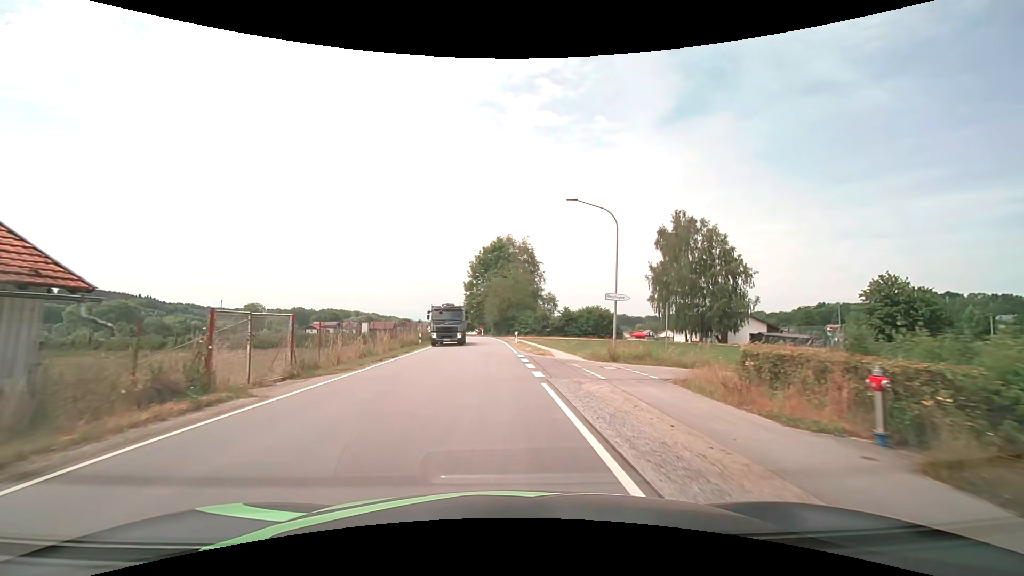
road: secondary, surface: asphalt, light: Day
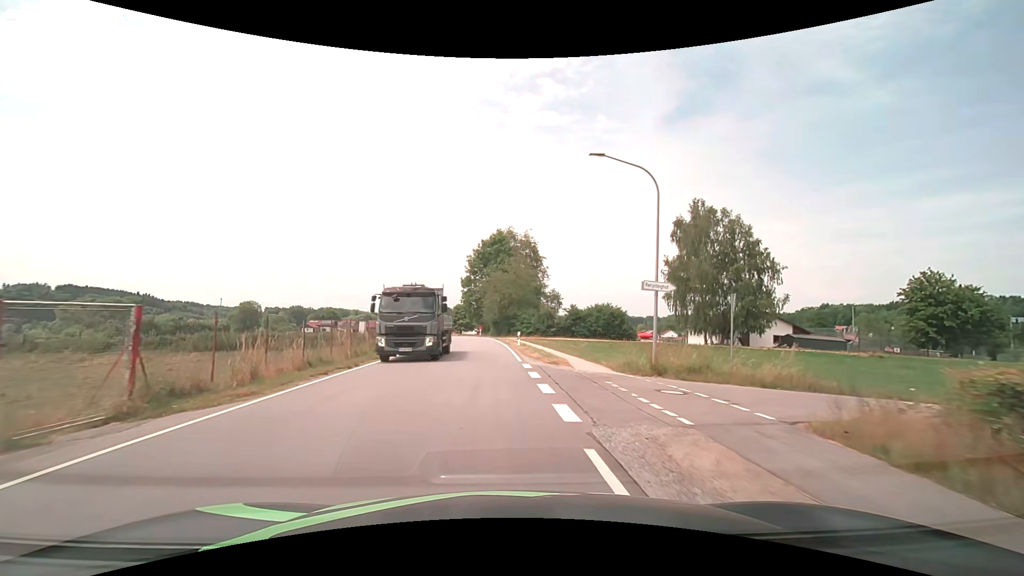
(0.0, +6.6) m; 0°
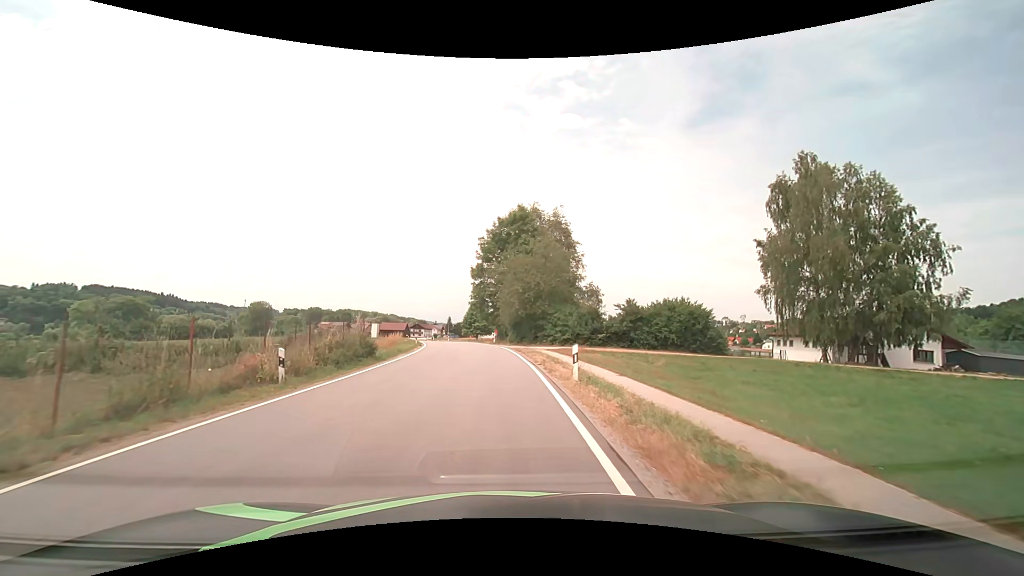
(-0.4, +19.2) m; -2°
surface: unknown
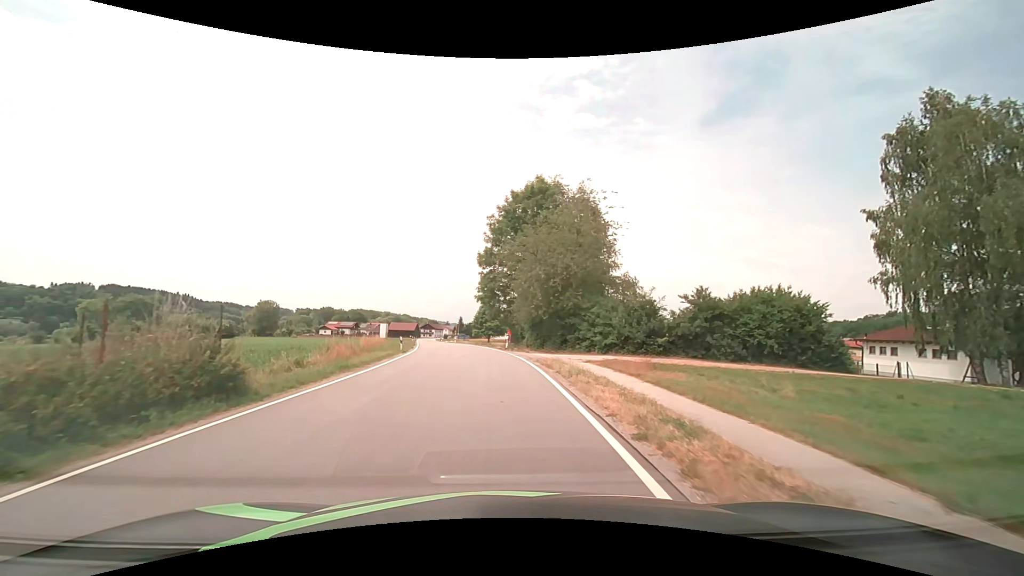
(-0.1, +12.3) m; -1°
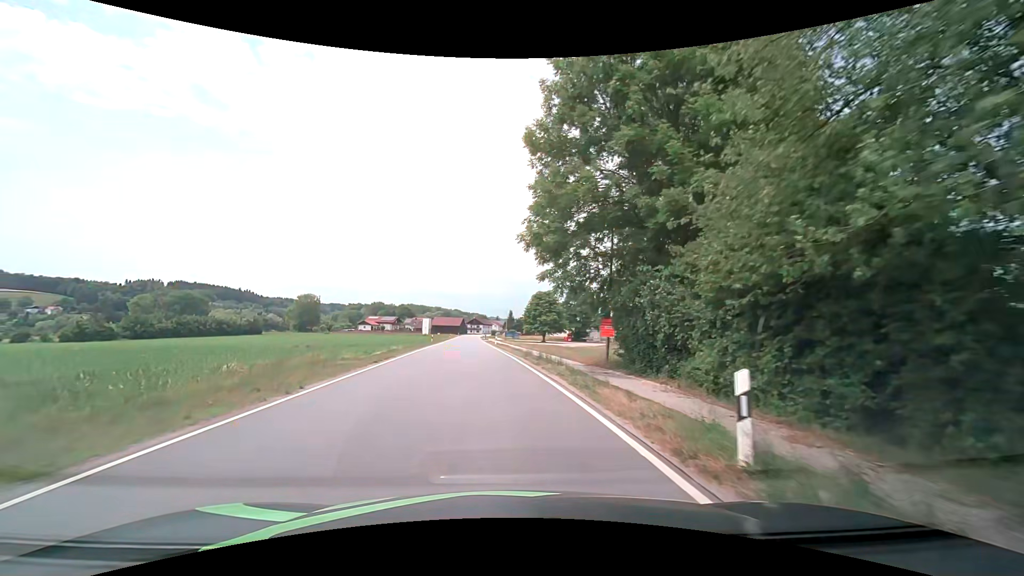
(-1.6, +30.7) m; -6°
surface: asphalt
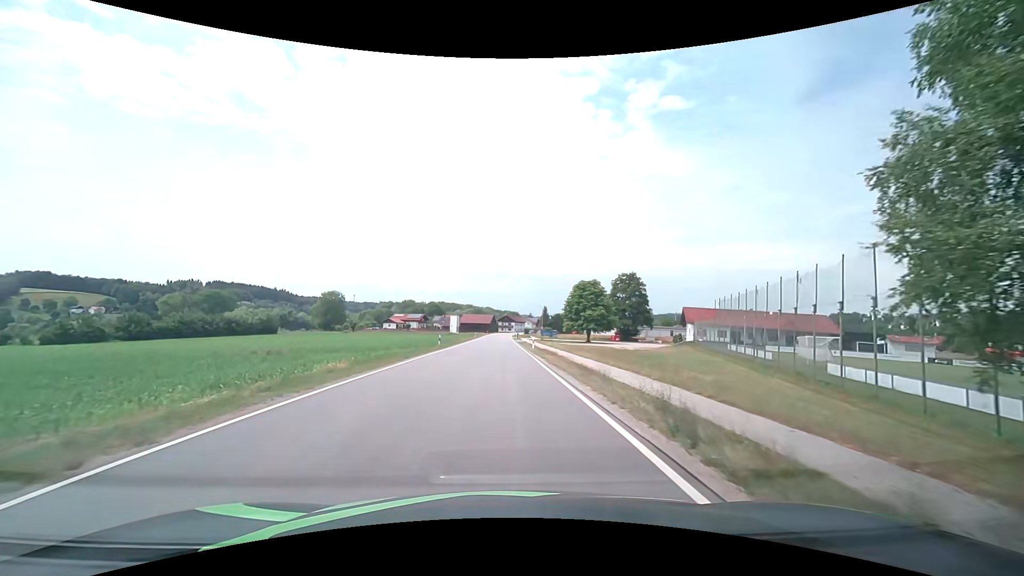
(-0.7, +19.4) m; -3°
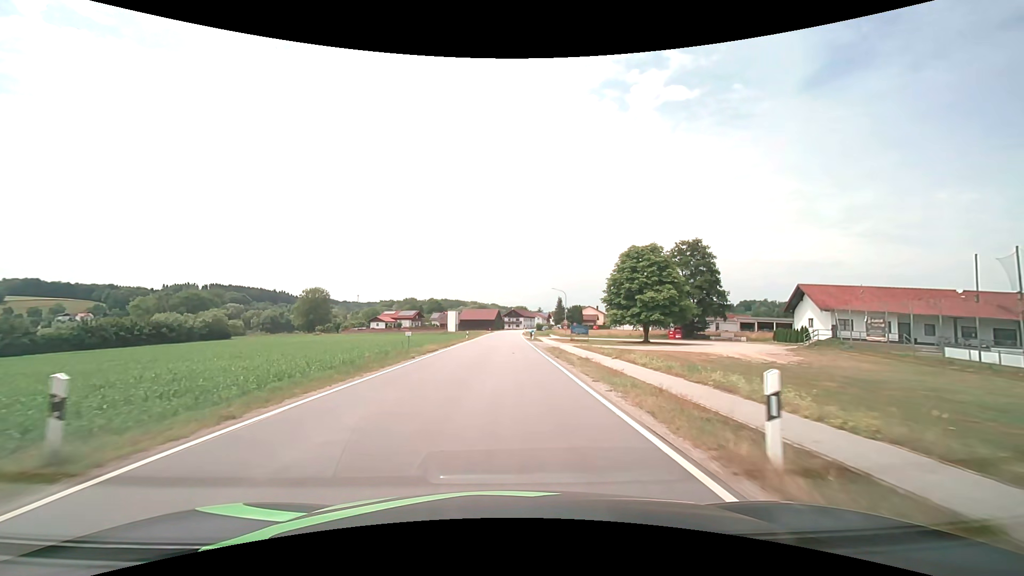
(-0.5, +34.5) m; -1°
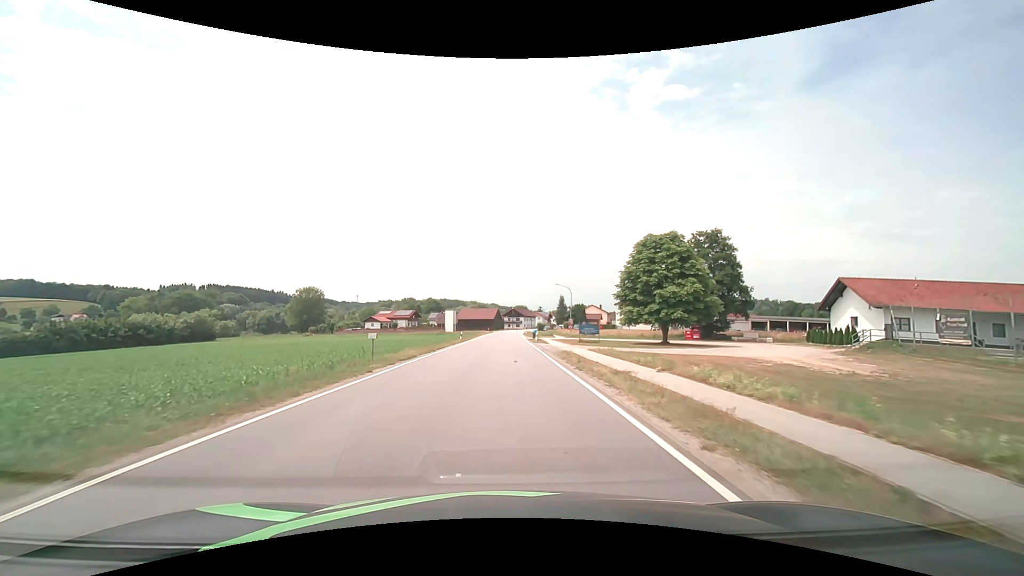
(0.0, +7.2) m; 0°
(0, +10) (0, +20) (0, +30) (0, +40) (0, +50) (0, +60) (0, +70) (+1, +80) (+1, +90) (+1, +100) m
